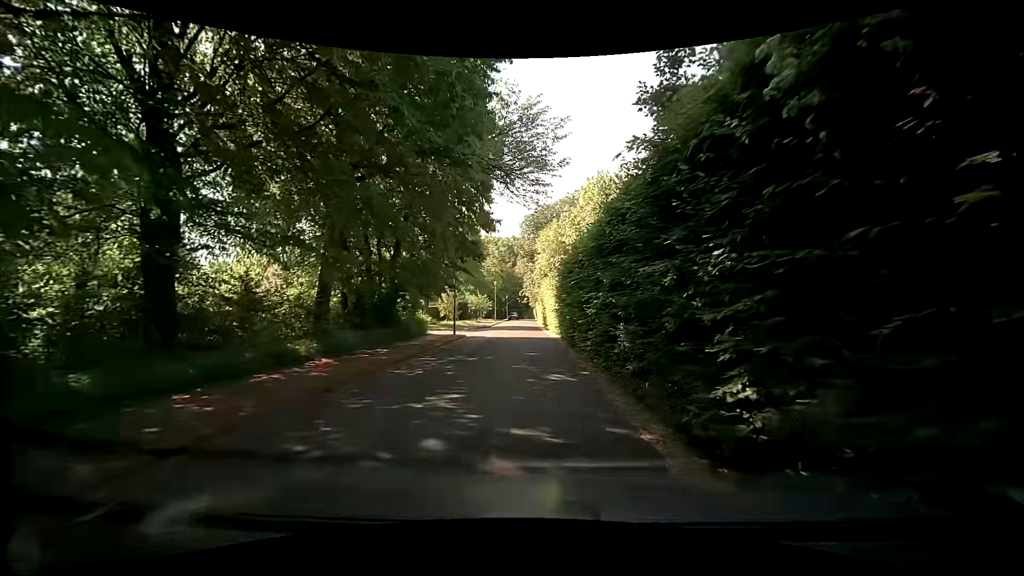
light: Day
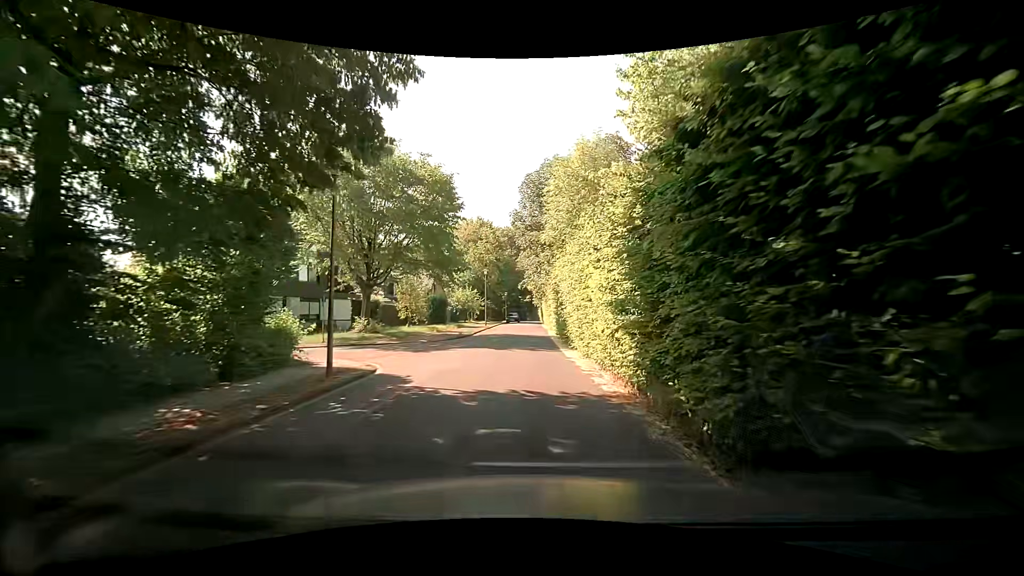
(-0.5, +19.2) m; -3°
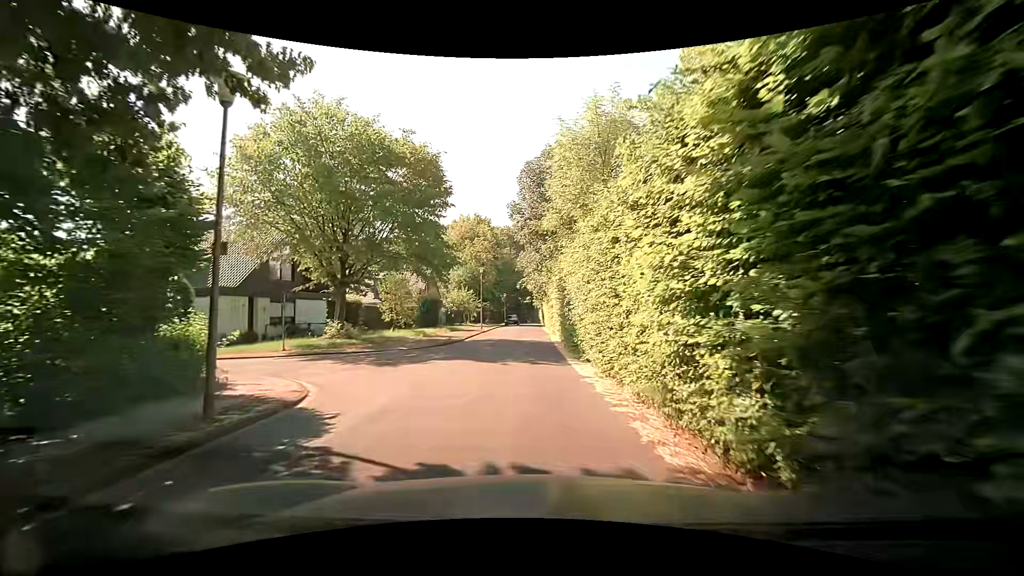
(+0.1, +4.2) m; +1°
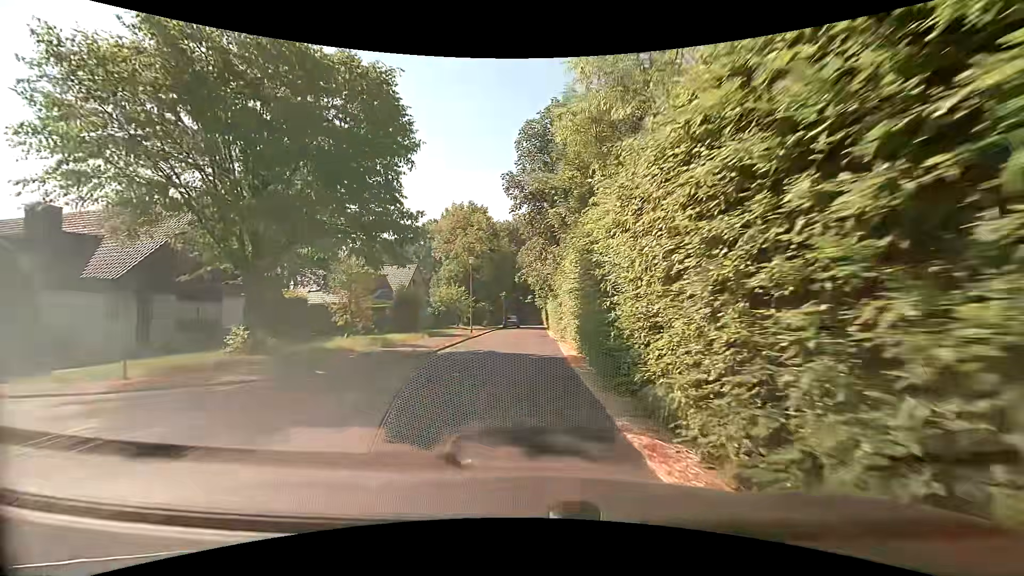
(+0.1, +8.7) m; 0°
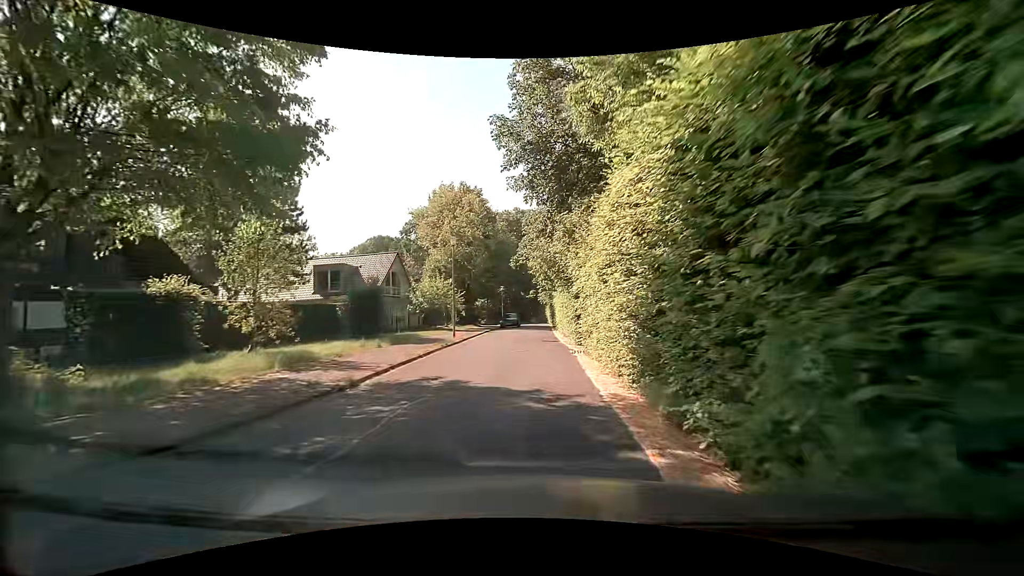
(0.0, +8.8) m; 0°
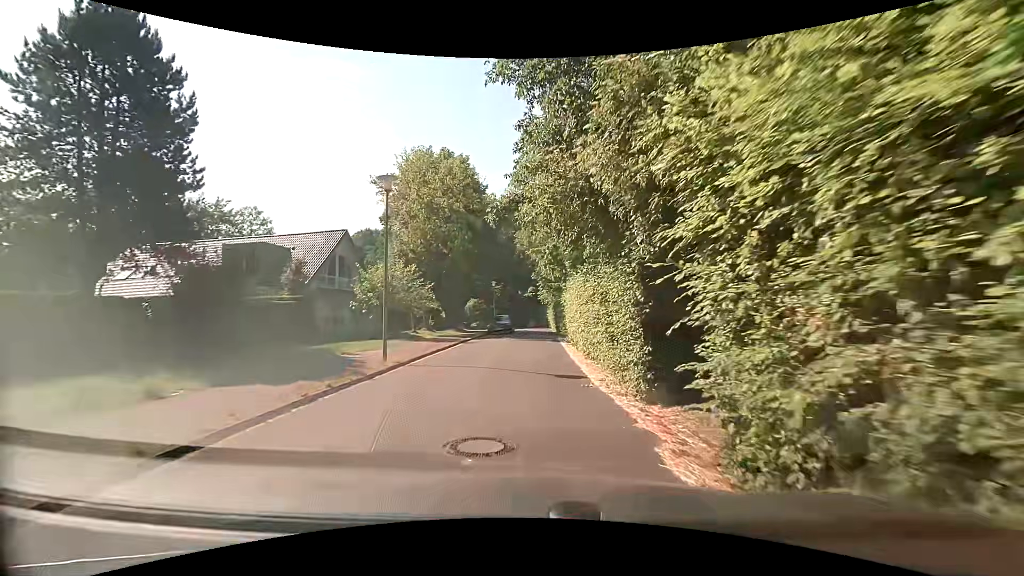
(-0.1, +12.3) m; 0°
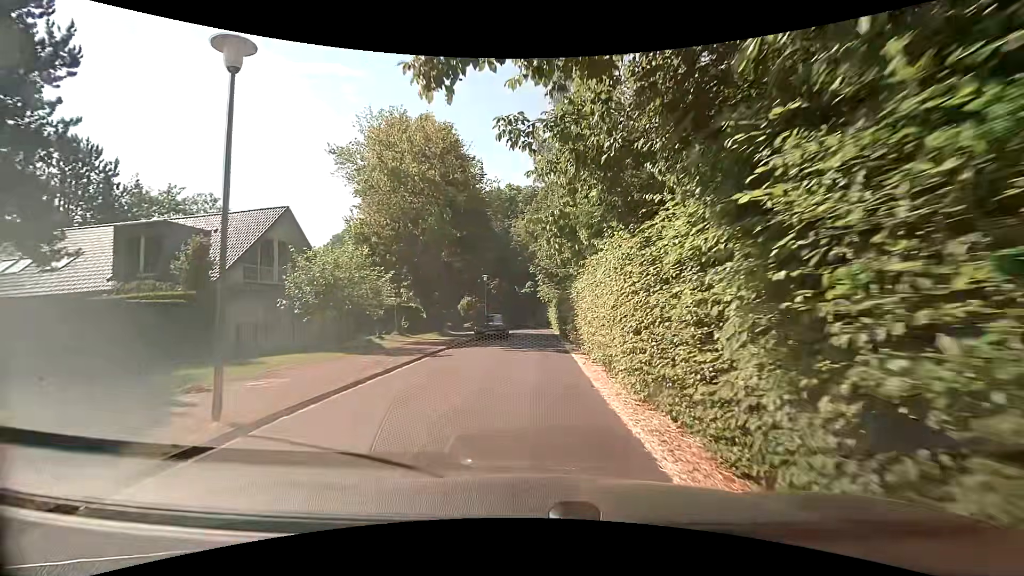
(-0.1, +7.6) m; -1°
(0, +10) (0, +20) (0, +30) (0, +40) (0, +50) (-1, +60) (-3, +70) (-6, +79) (-11, +88) (-16, +97) m
